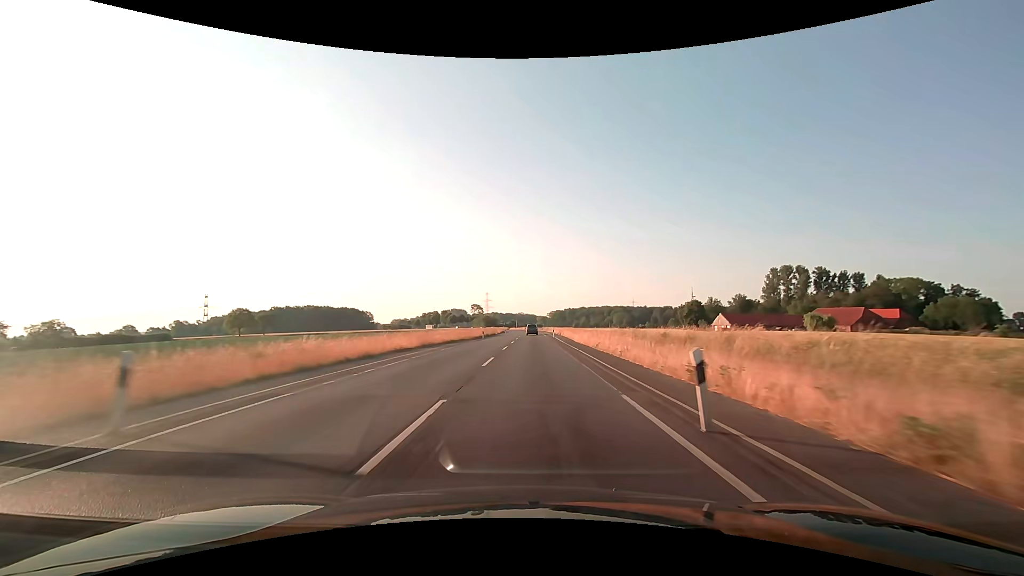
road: secondary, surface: asphalt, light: Day
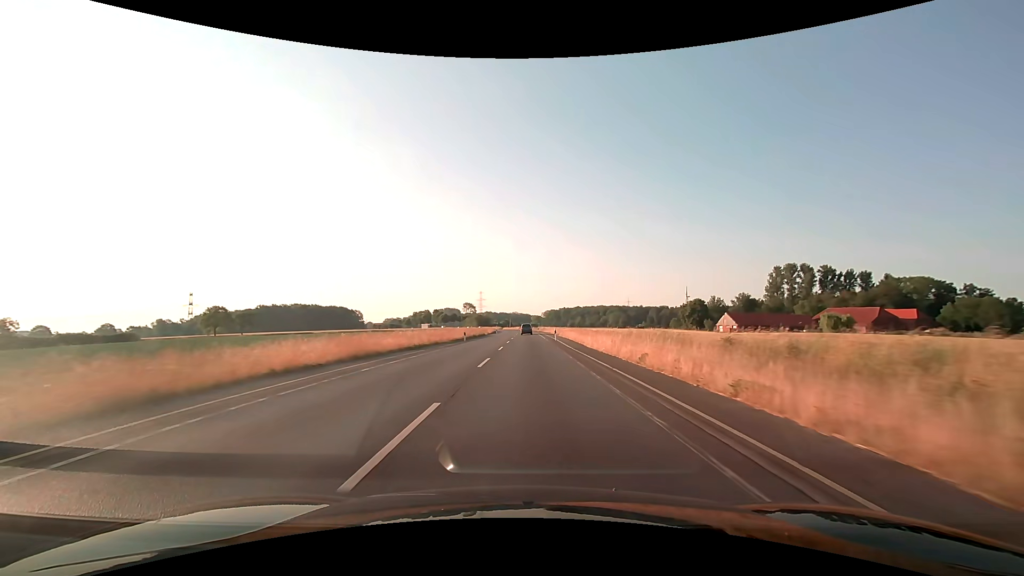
(+0.1, +12.5) m; +1°
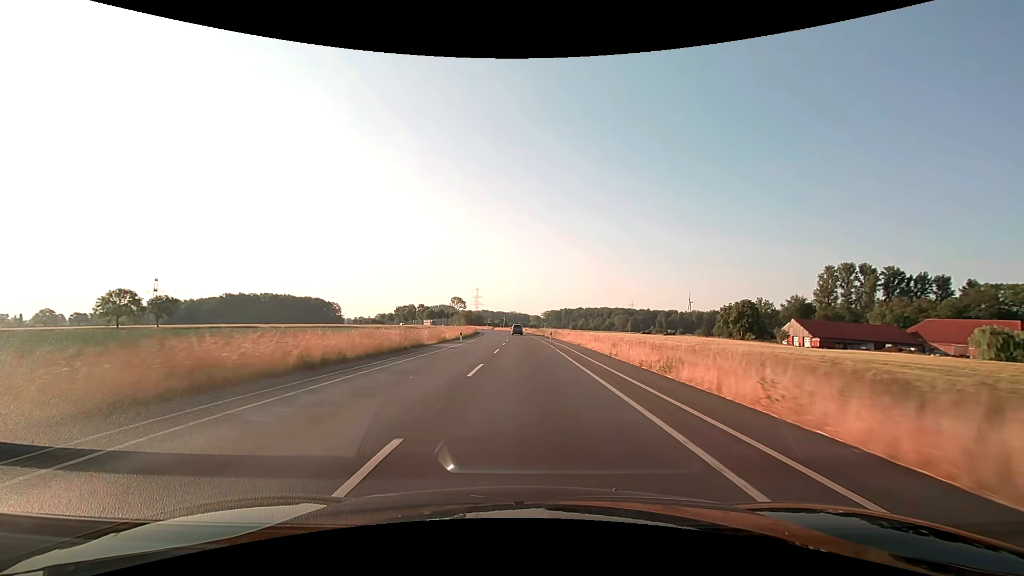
(+0.2, +50.2) m; 0°
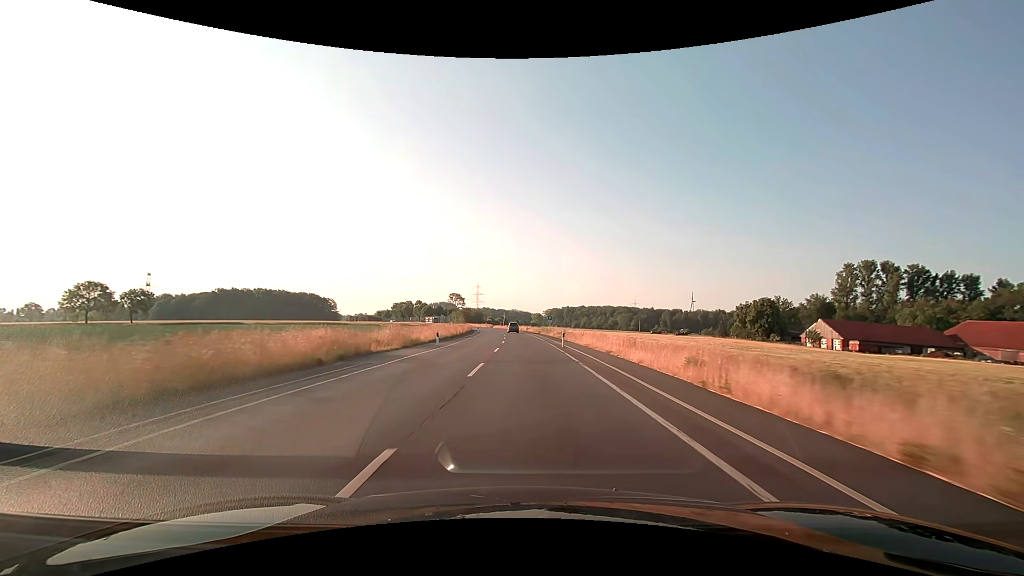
(0.0, +12.5) m; 0°
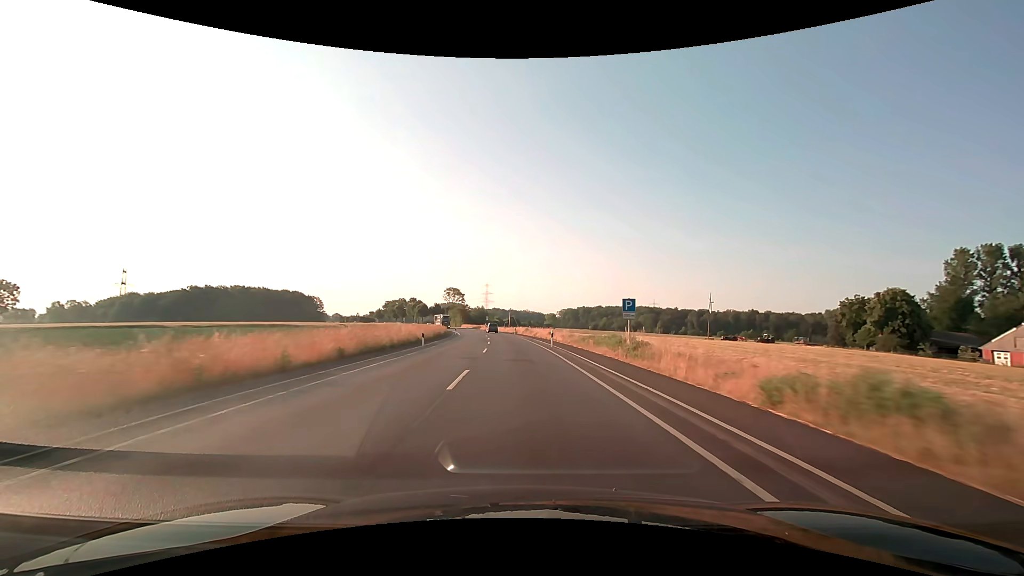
(-0.3, +50.2) m; -1°
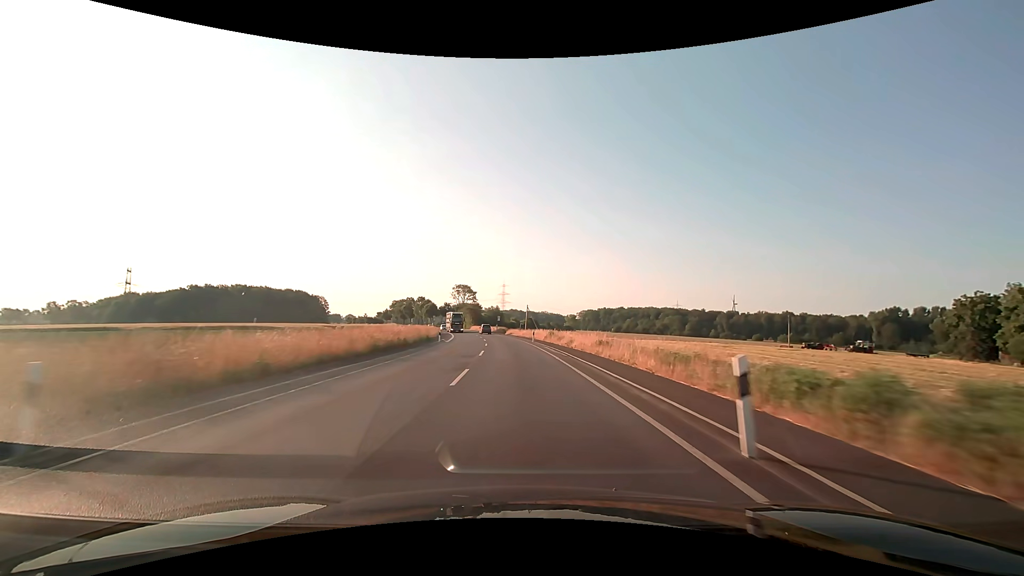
(-0.4, +25.1) m; -2°
(0, +10) (0, +20) (-1, +30) (-1, +40) (-2, +50) (-3, +60) (-4, +70) (-6, +80) (-7, +90) (-9, +99) m
